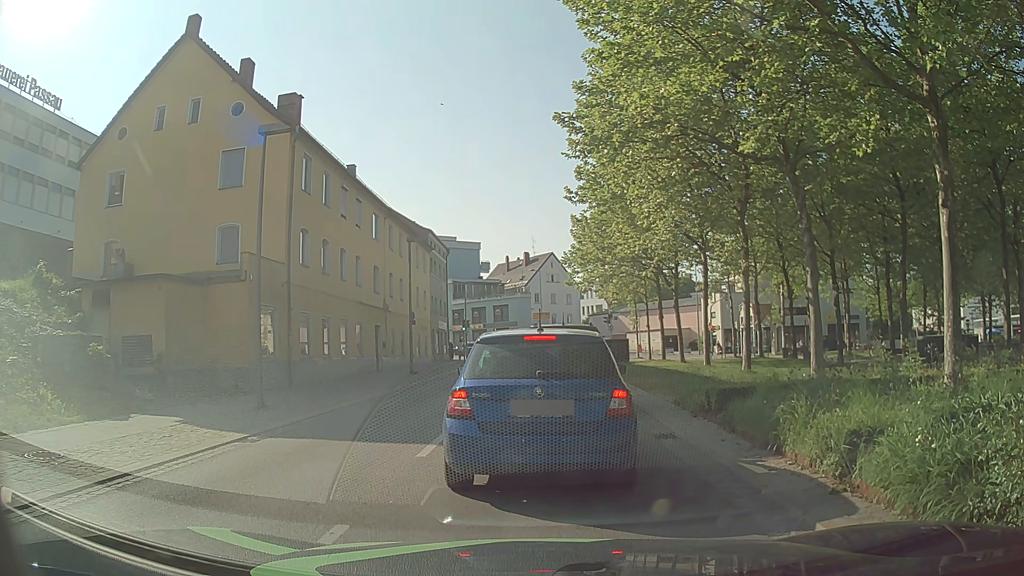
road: tertiary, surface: asphalt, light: Day
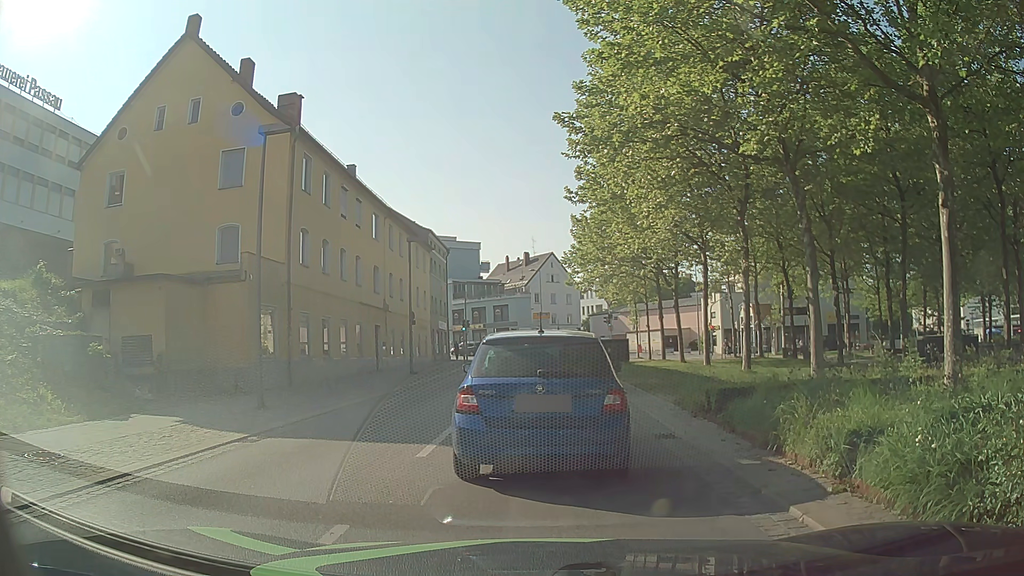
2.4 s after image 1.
(0.0, 0.0) m; 0°
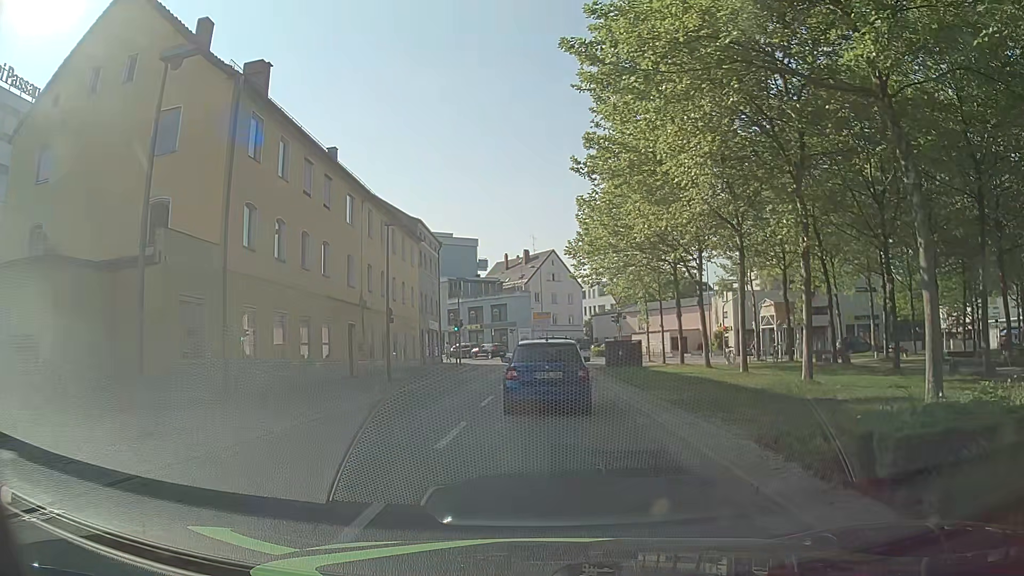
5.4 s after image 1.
(0.0, +5.5) m; -1°
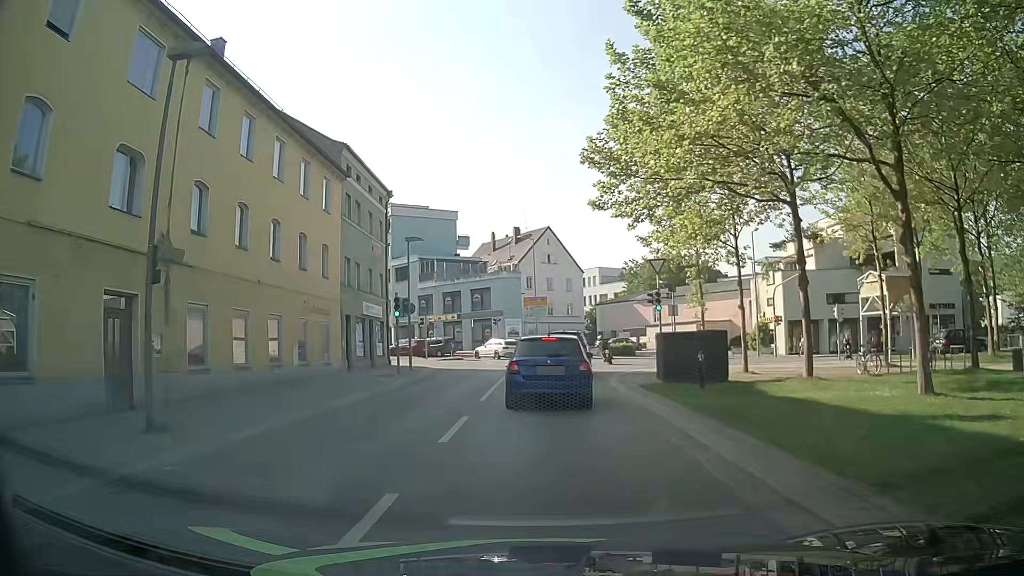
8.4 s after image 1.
(+0.2, +18.1) m; -1°
(0, +10) (+1, +20) (+2, +30) (+3, +40) (+1, +49) (-5, +57) (-13, +63) (-21, +70) (-28, +76) (-35, +84) m
